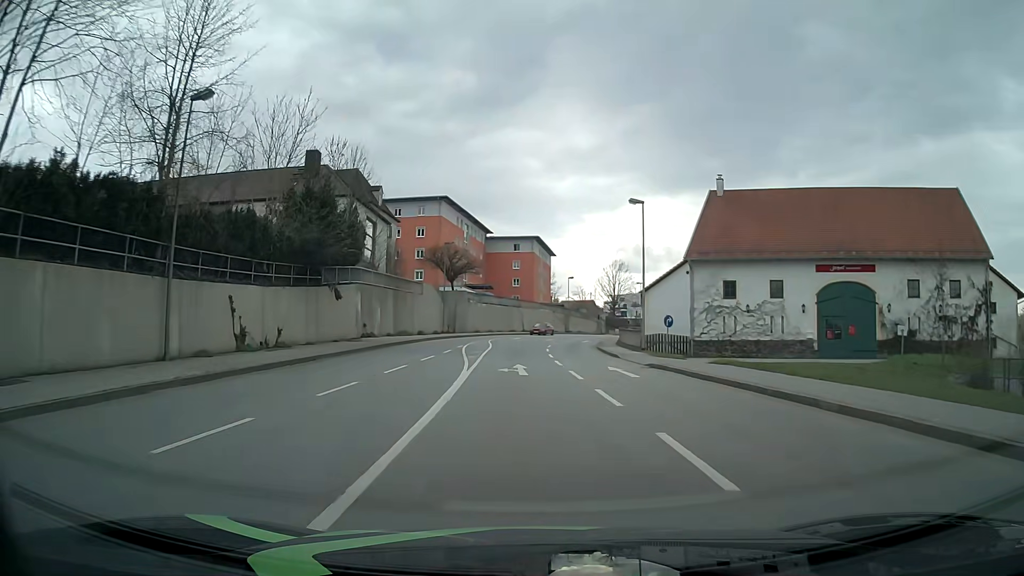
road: tertiary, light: Day
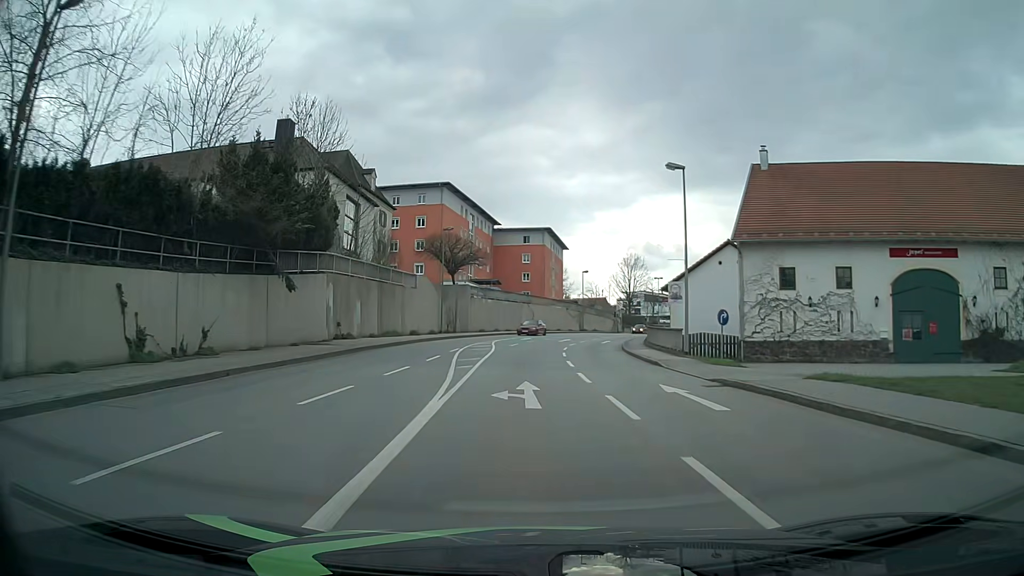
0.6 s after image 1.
(-0.1, +7.6) m; -1°
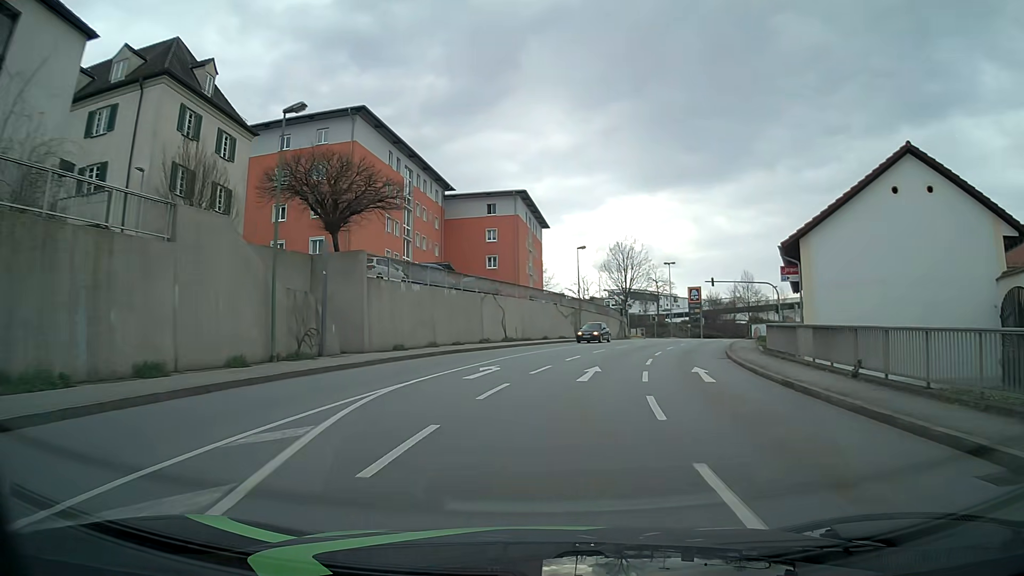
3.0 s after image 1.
(-0.3, +30.6) m; +2°
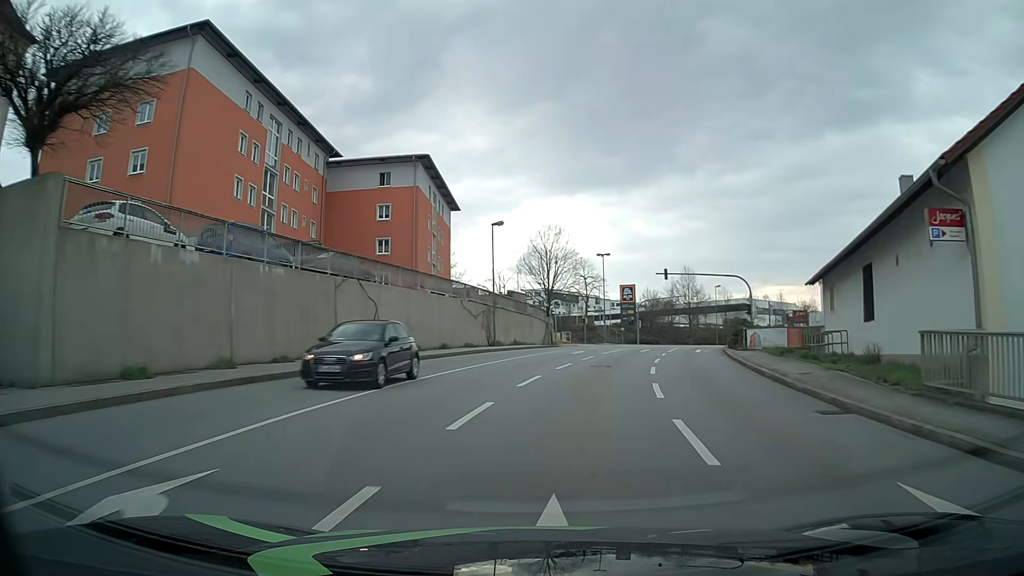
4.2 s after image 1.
(+0.9, +15.2) m; +7°
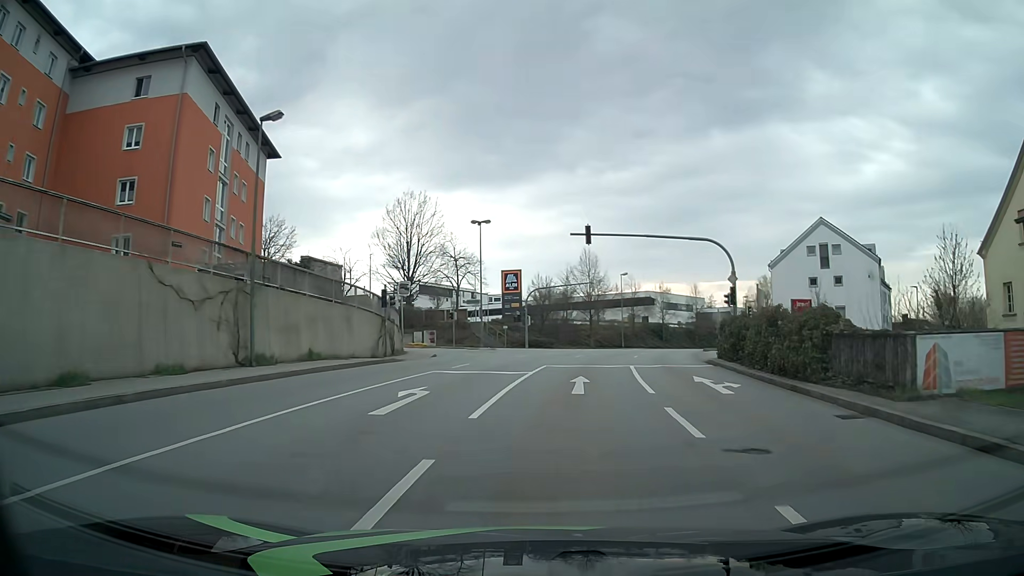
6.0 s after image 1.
(+2.3, +22.6) m; +11°
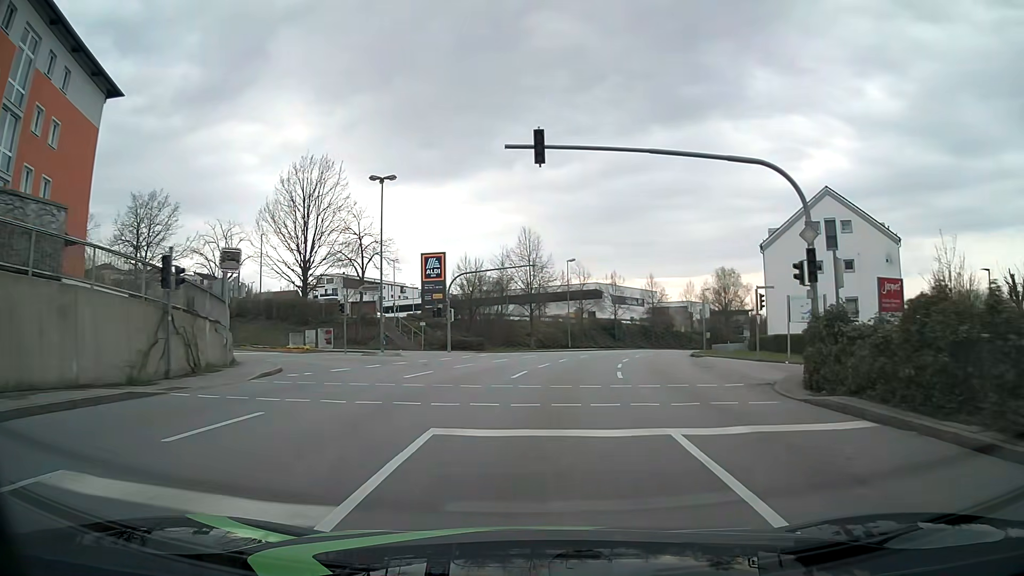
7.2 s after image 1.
(+0.8, +15.3) m; +6°
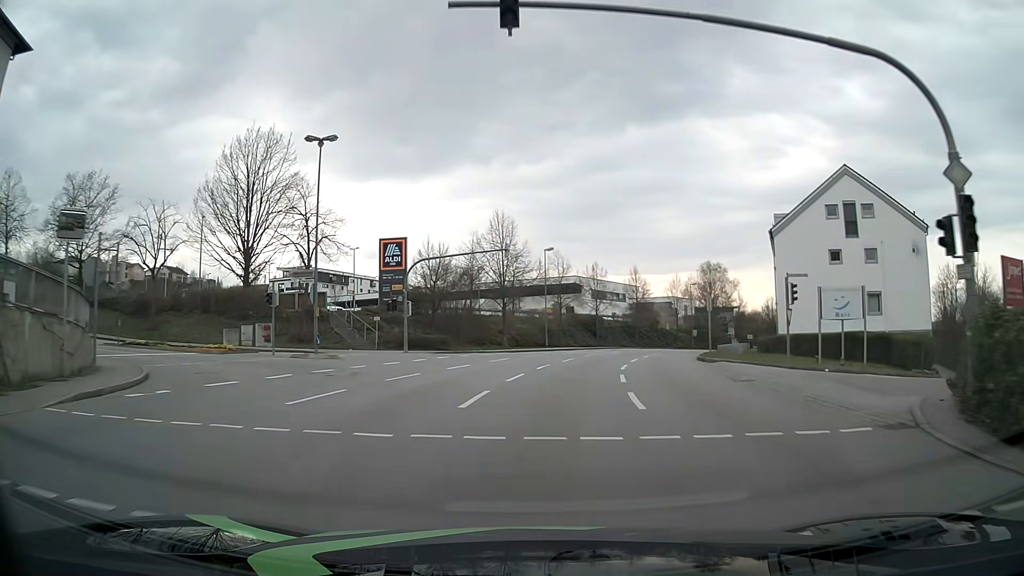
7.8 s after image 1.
(+0.1, +7.7) m; +2°
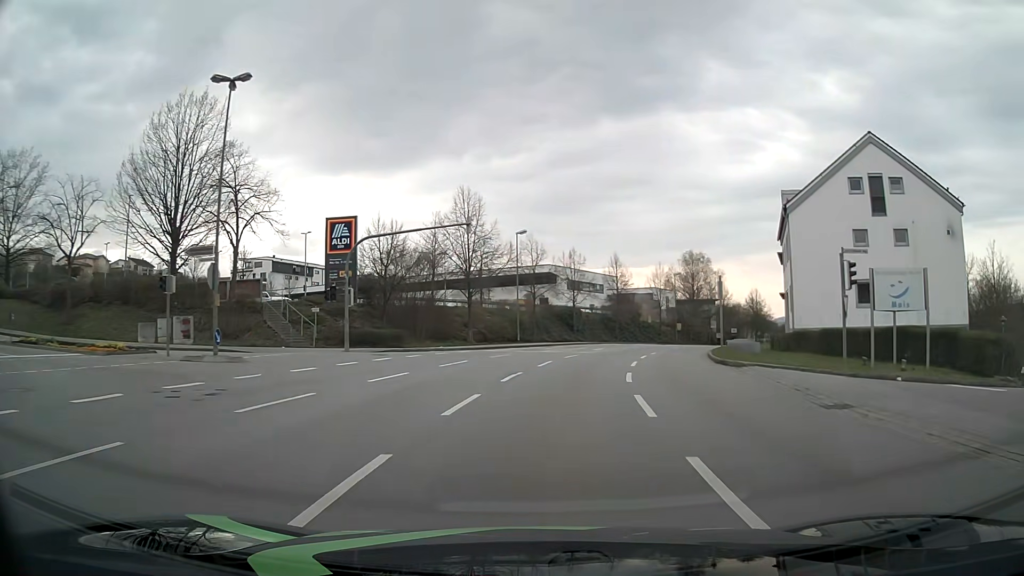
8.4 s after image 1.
(+0.2, +7.7) m; +2°
(0, +10) (+1, +20) (+3, +30) (+6, +39) (+9, +49) (+12, +58) (+16, +67) (+21, +76) (+25, +85) (+30, +94) m
